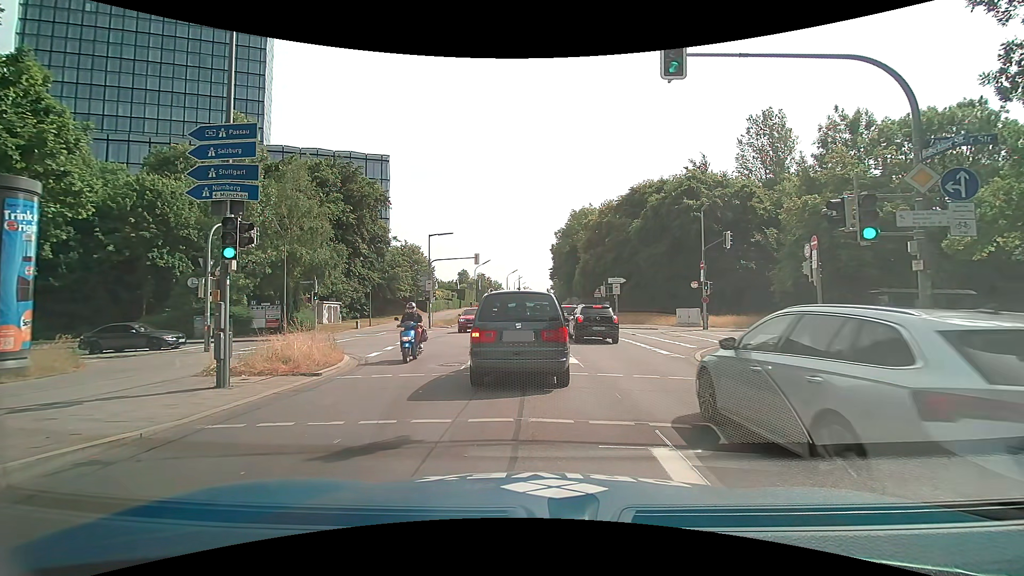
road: secondary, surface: asphalt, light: Day
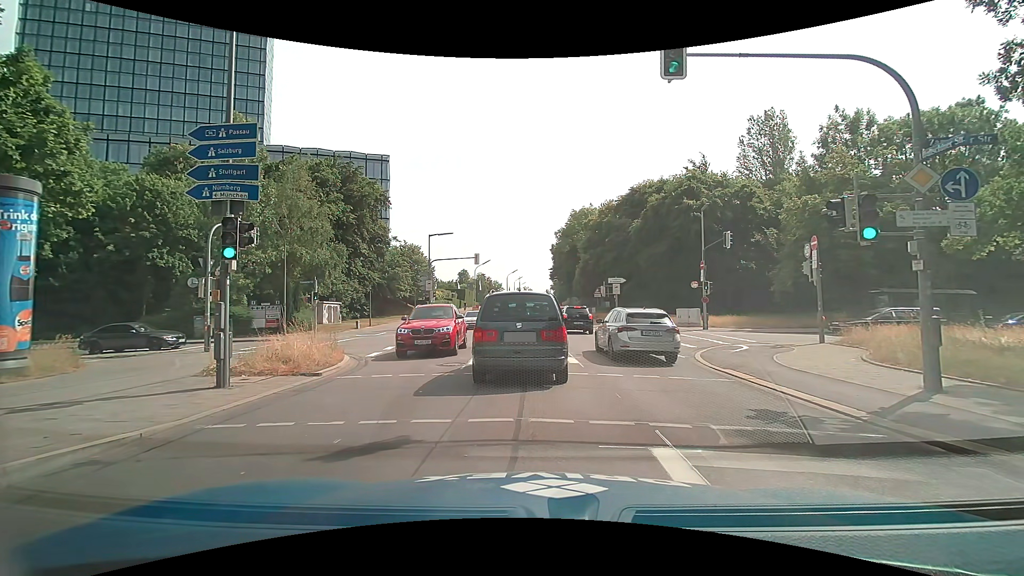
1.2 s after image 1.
(0.0, 0.0) m; 0°
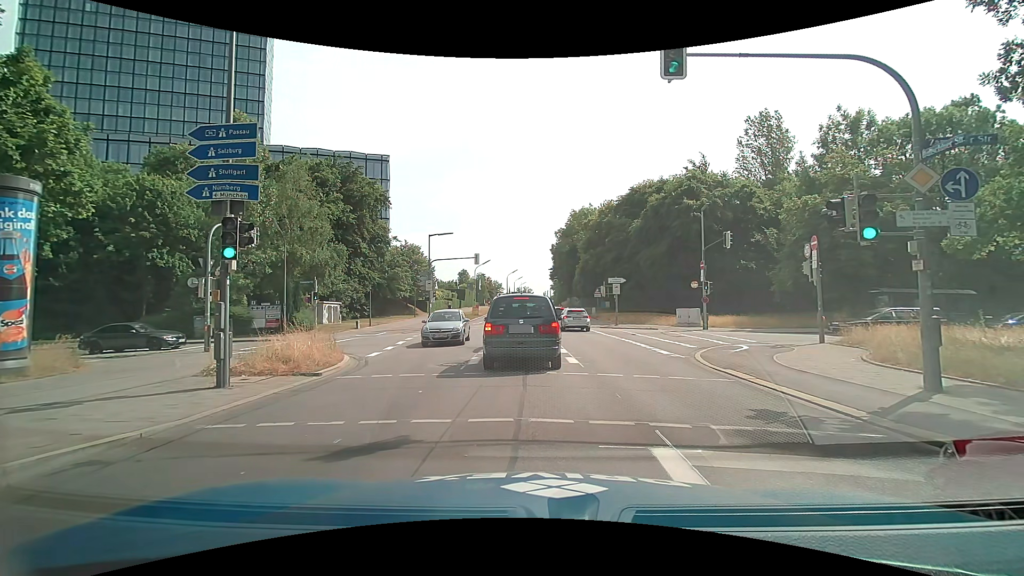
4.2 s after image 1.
(0.0, 0.0) m; 0°
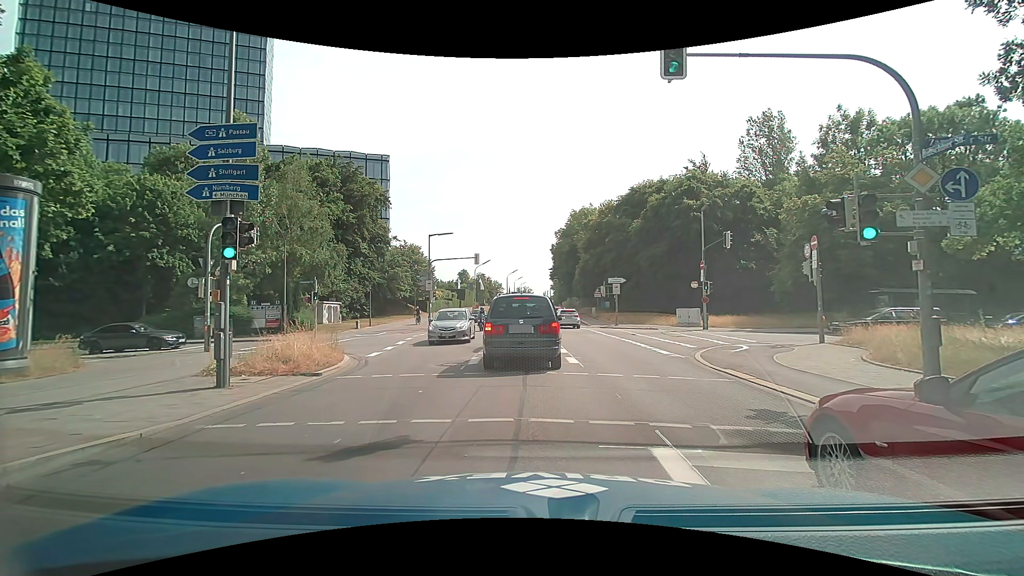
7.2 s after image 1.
(0.0, 0.0) m; 0°
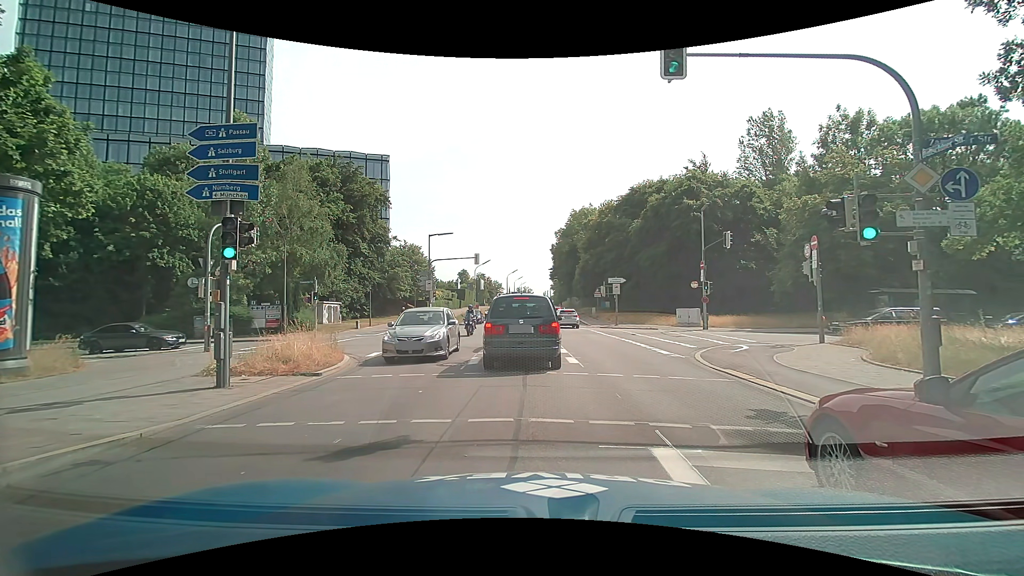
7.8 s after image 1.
(0.0, 0.0) m; 0°
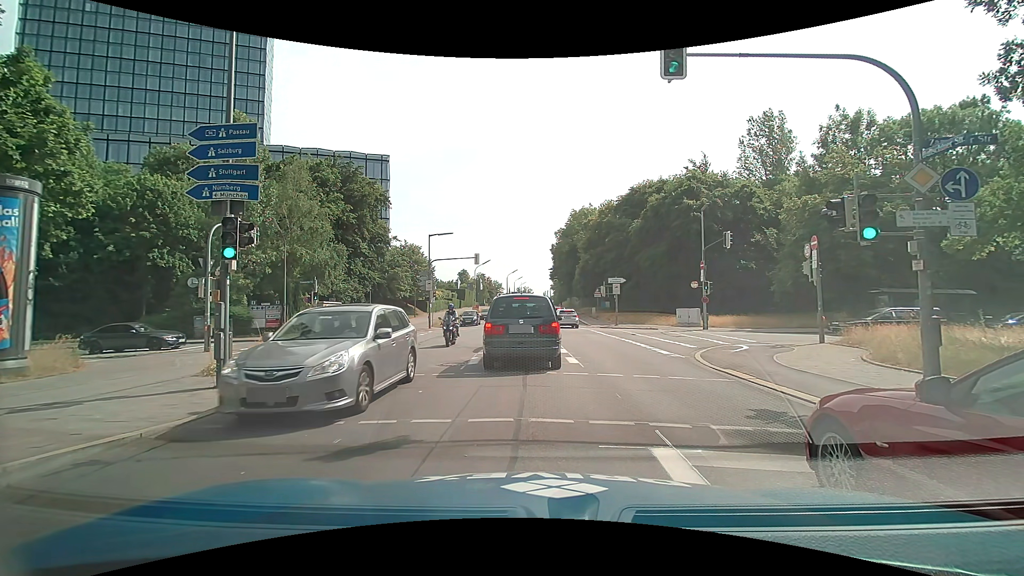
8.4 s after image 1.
(0.0, 0.0) m; 0°
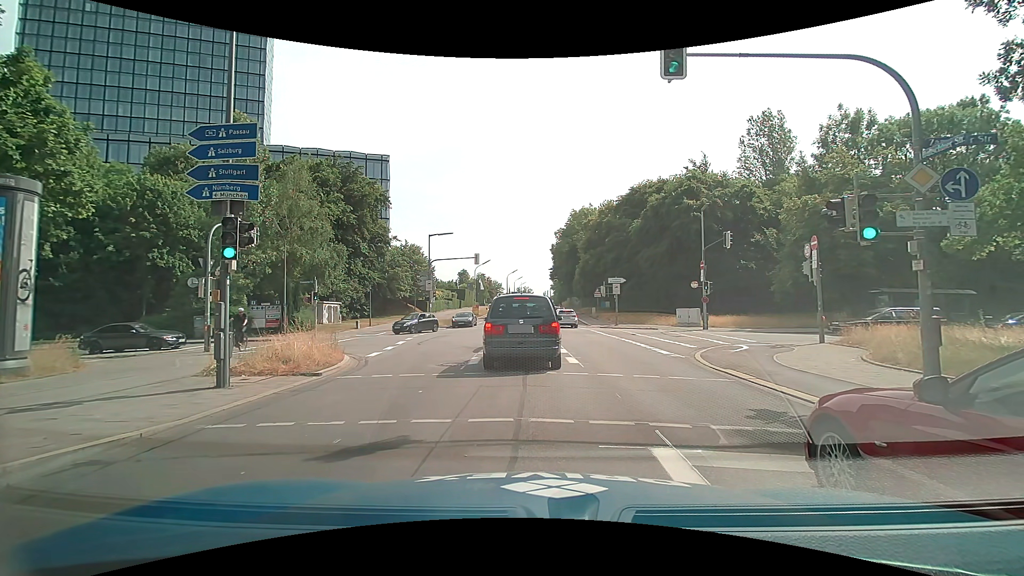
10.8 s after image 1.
(0.0, 0.0) m; 0°
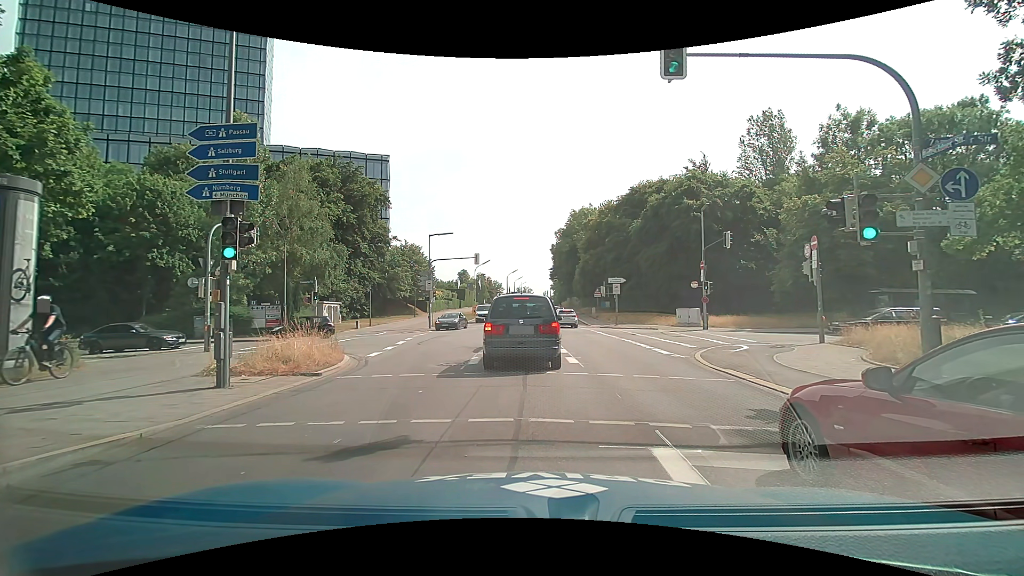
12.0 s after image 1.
(0.0, 0.0) m; 0°
